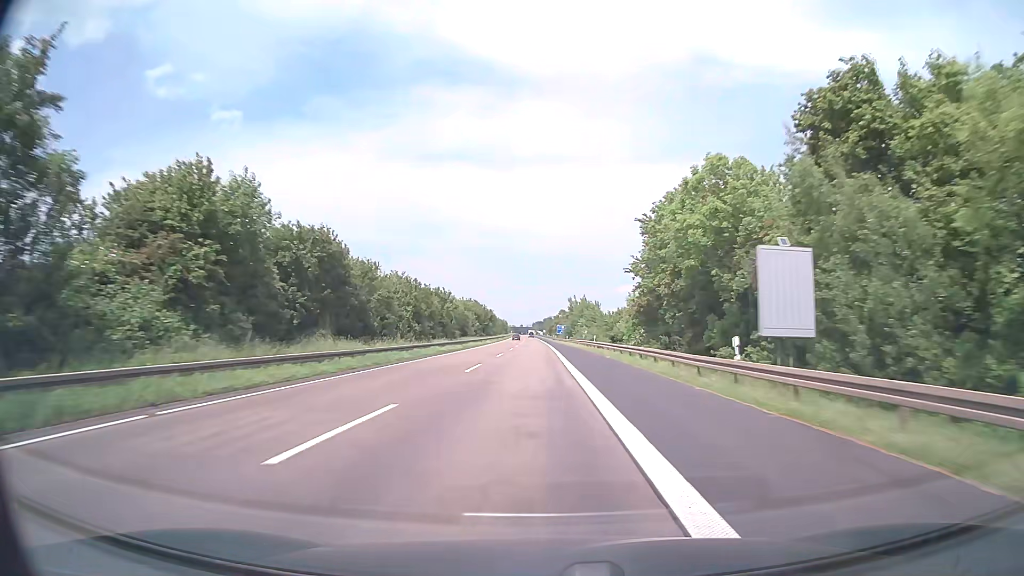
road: motorway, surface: asphalt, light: Day
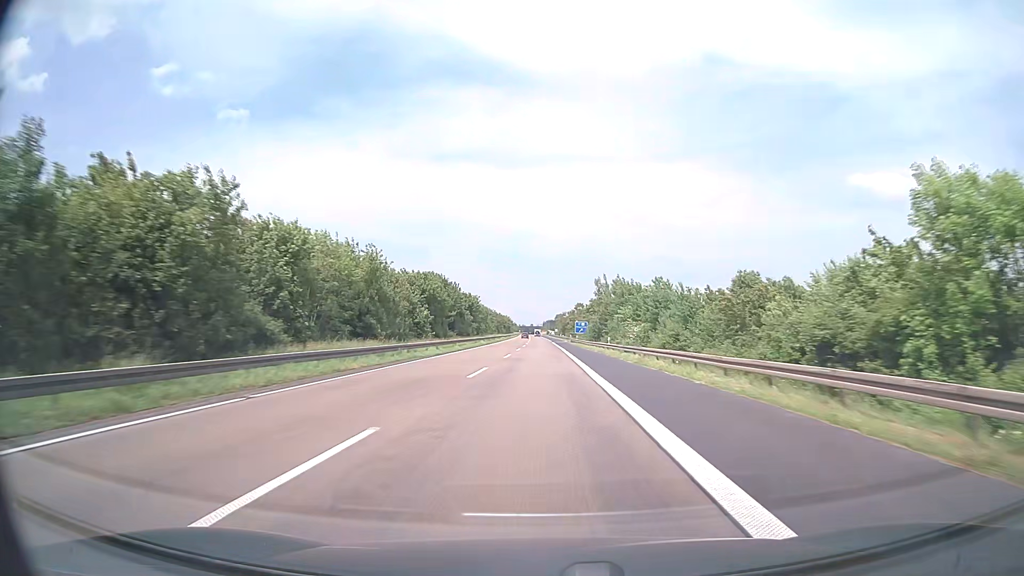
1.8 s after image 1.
(-0.4, +57.0) m; -1°
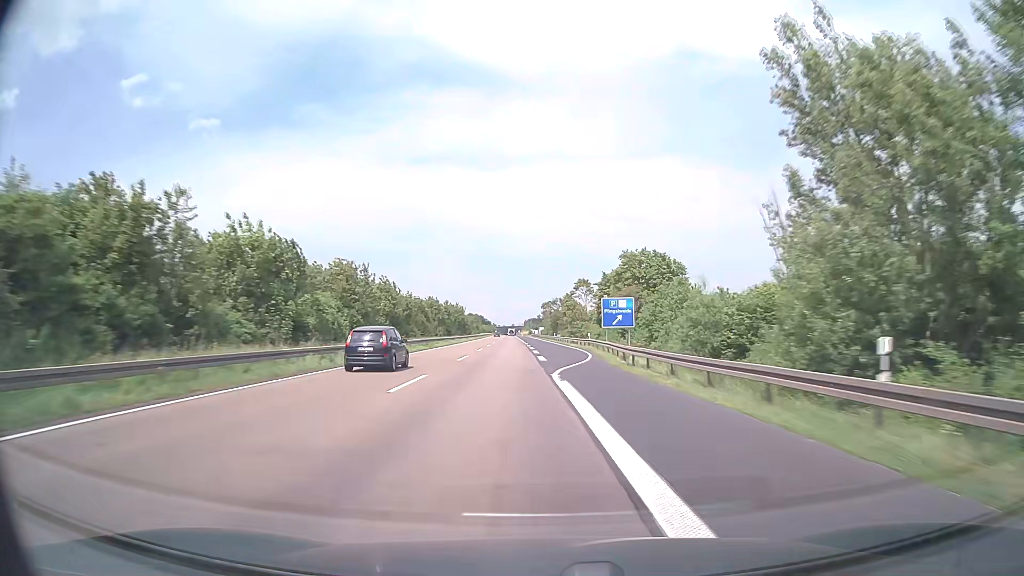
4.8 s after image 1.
(+0.6, +95.0) m; +1°
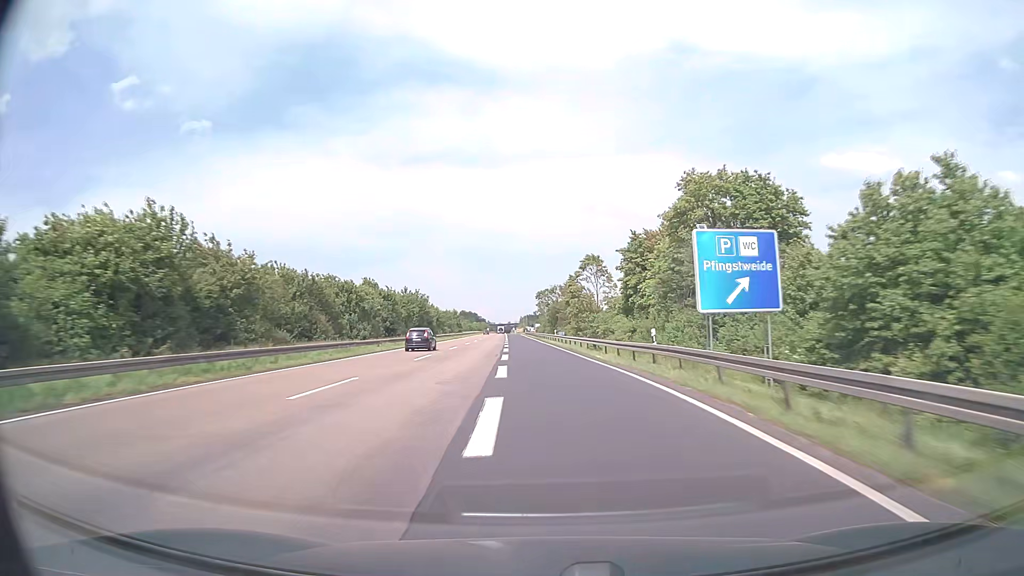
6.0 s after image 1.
(+0.3, +37.0) m; 0°
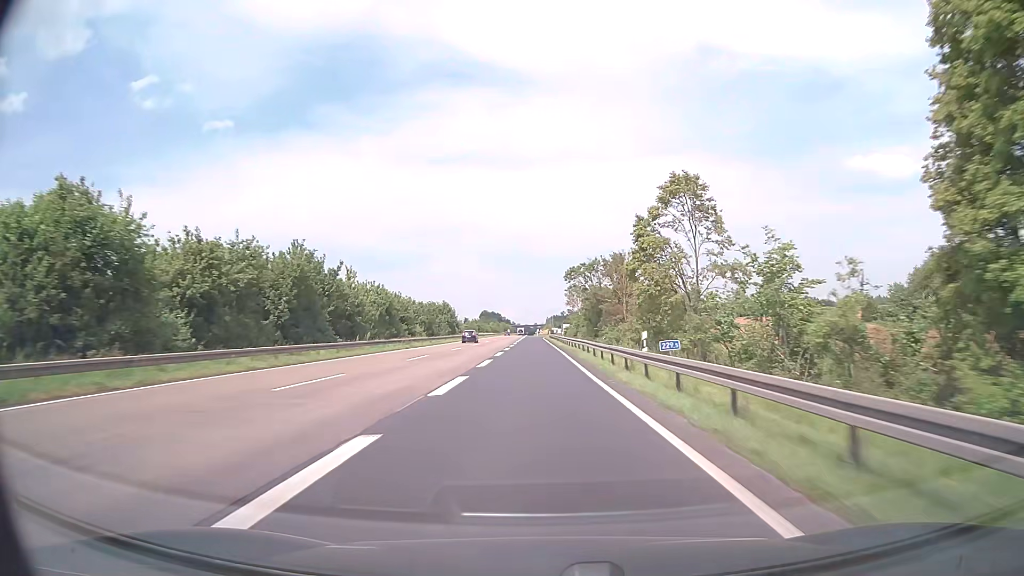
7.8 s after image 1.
(-0.7, +51.9) m; -2°
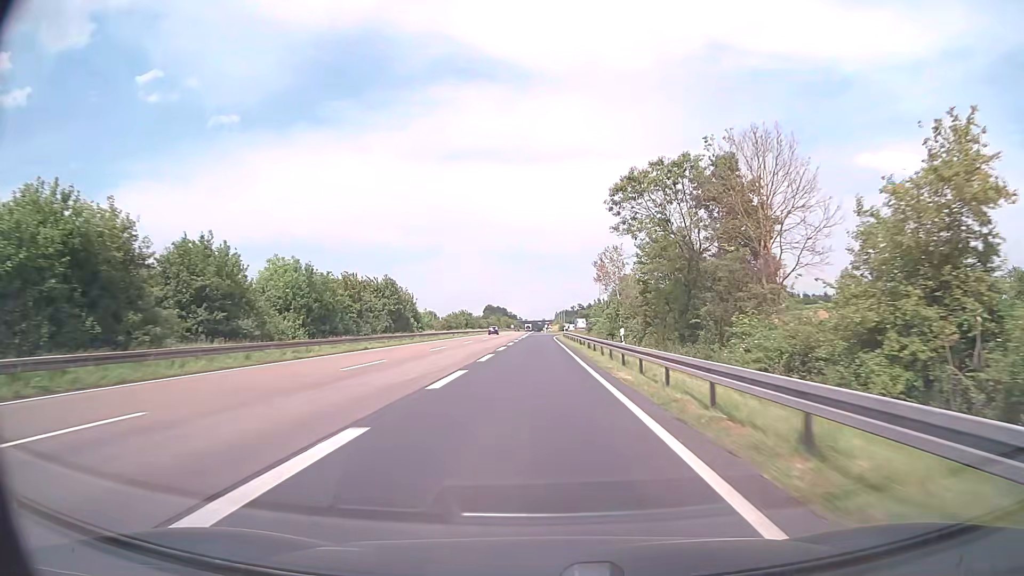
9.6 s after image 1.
(-0.4, +46.7) m; -1°
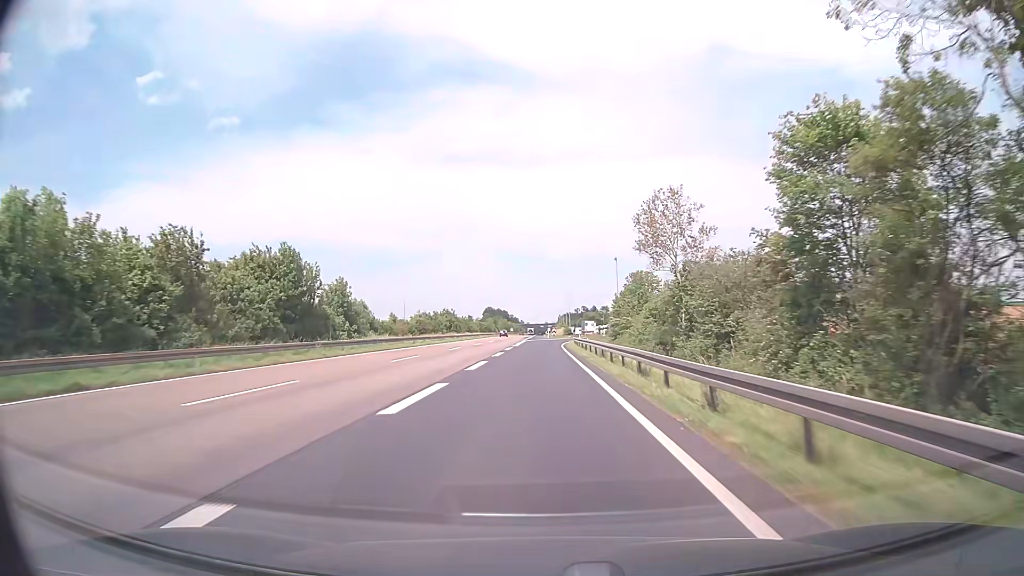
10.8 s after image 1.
(-0.1, +27.8) m; 0°
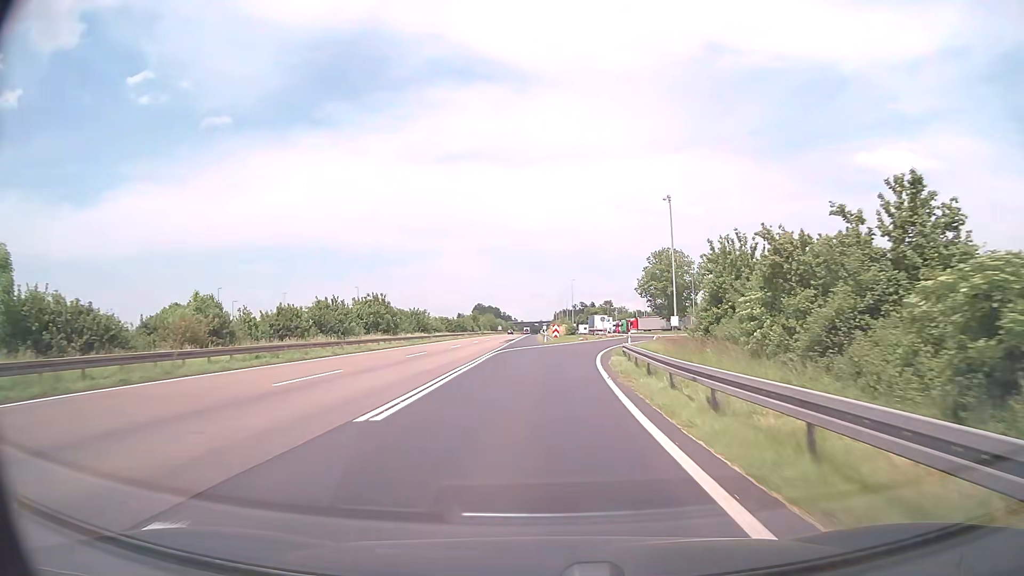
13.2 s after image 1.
(+0.1, +47.6) m; +1°
(0, +10) (0, +20) (+1, +30) (+2, +40) (+3, +50) (+5, +60) (+8, +69) (+10, +79) (+13, +89) (+15, +98) m
